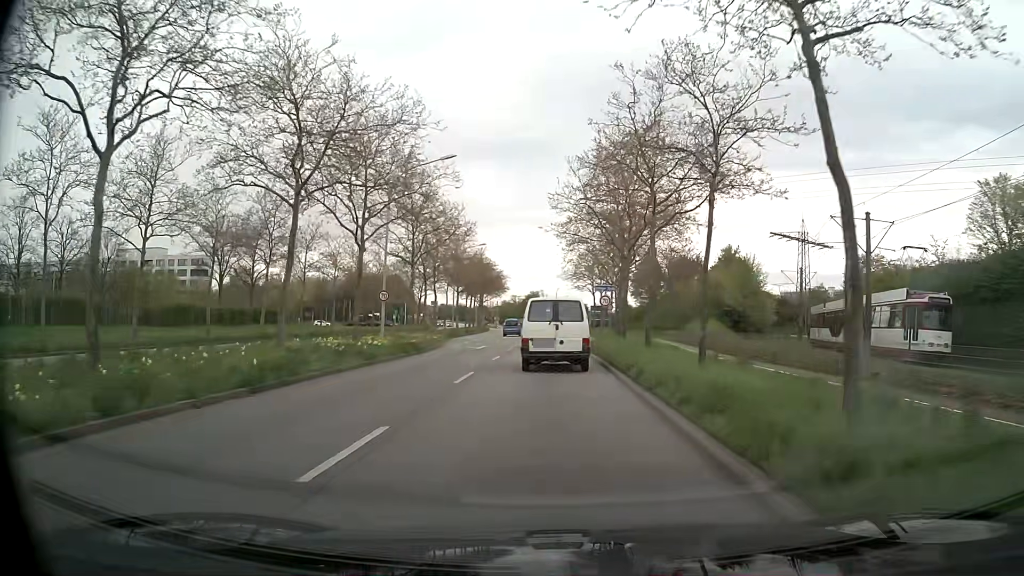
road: primary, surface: asphalt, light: Day
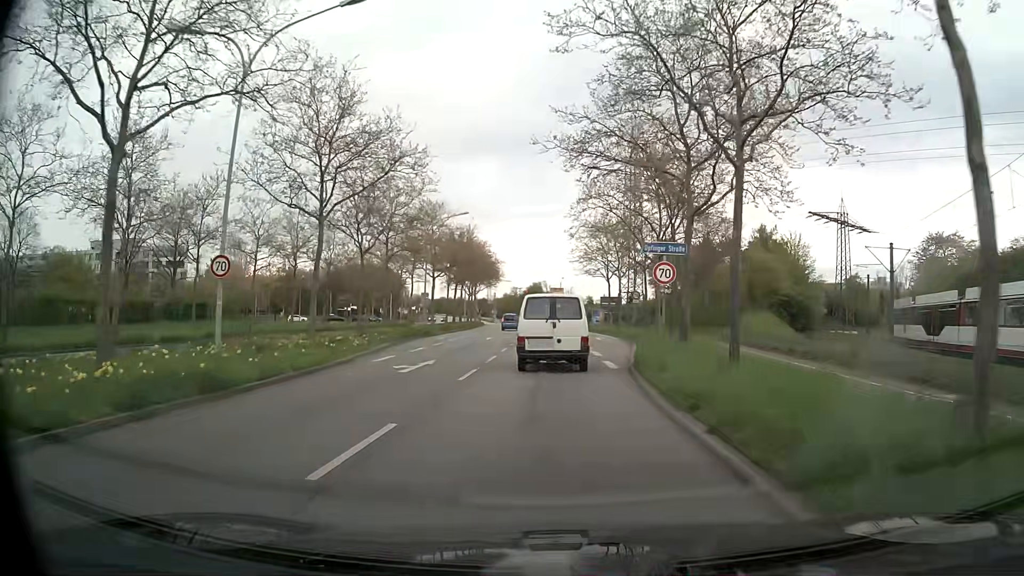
(-0.1, +18.0) m; -1°
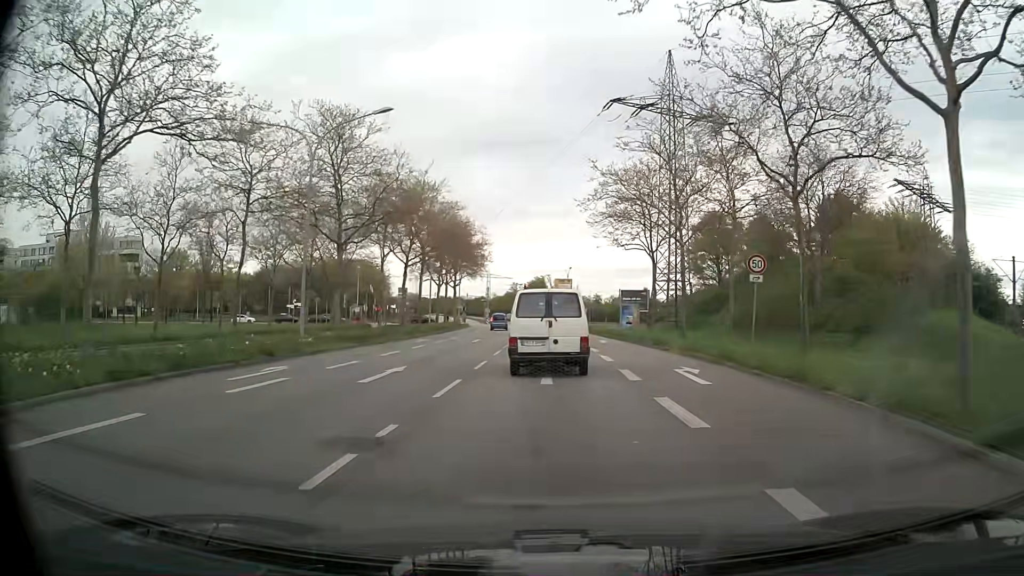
(0.0, +27.9) m; -1°
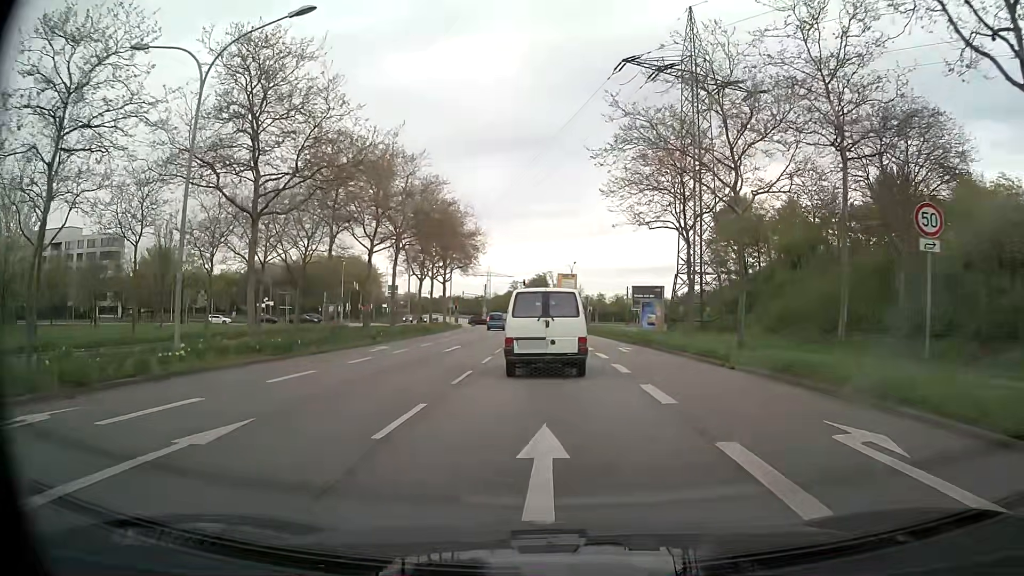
(+0.1, +9.9) m; 0°
